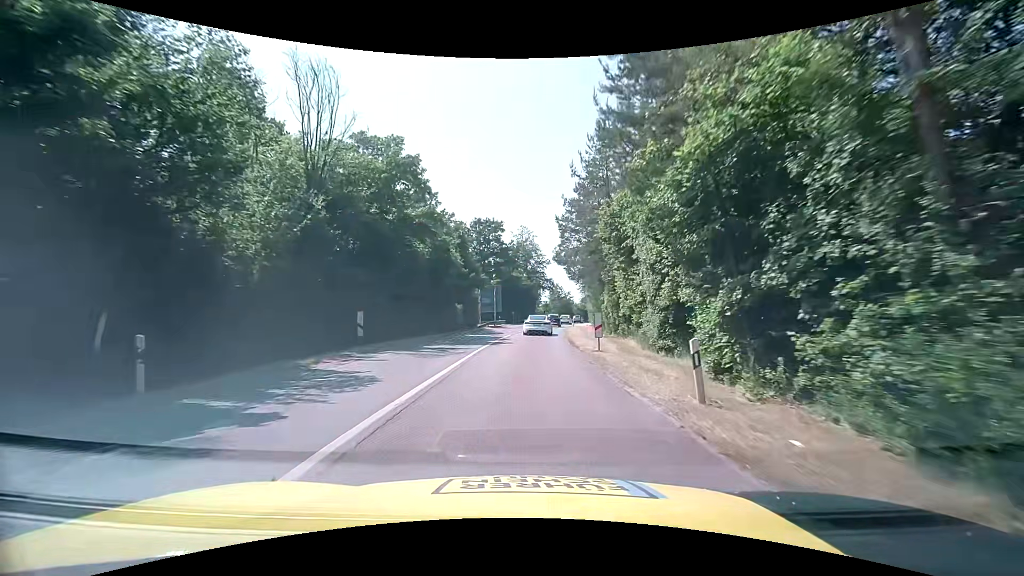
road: tertiary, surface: asphalt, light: Day
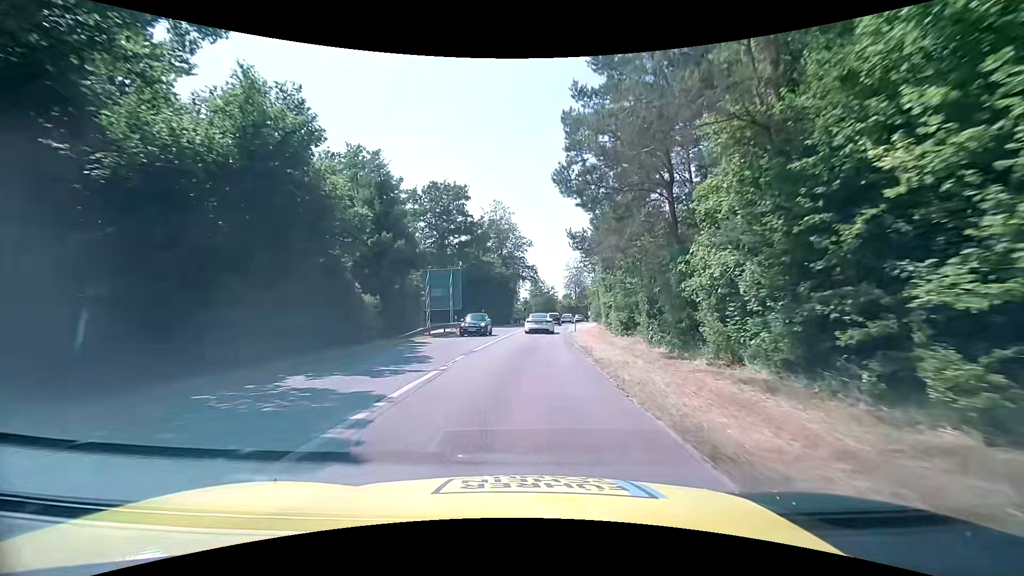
(+0.4, +23.5) m; +2°
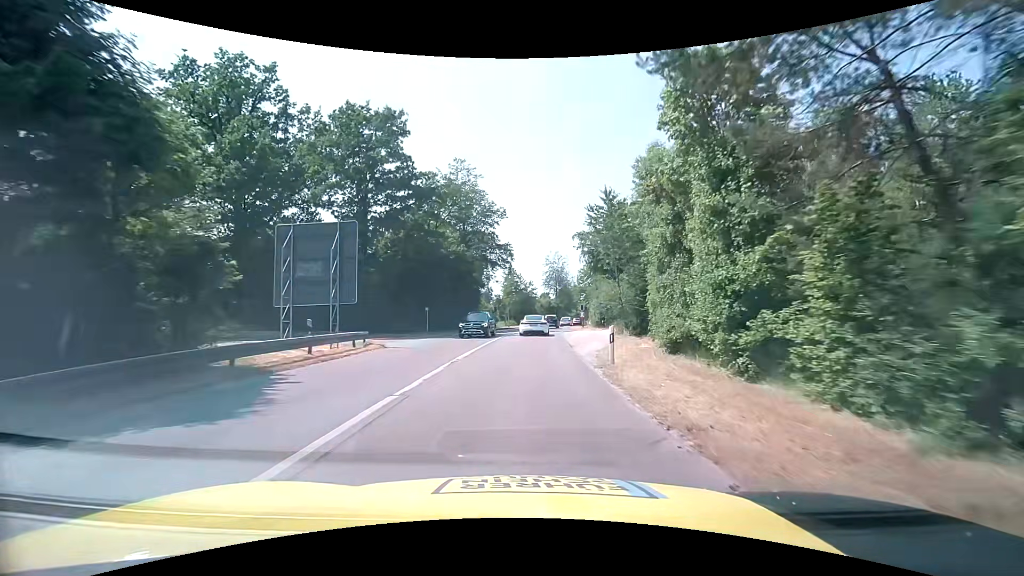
(+0.6, +22.7) m; +3°
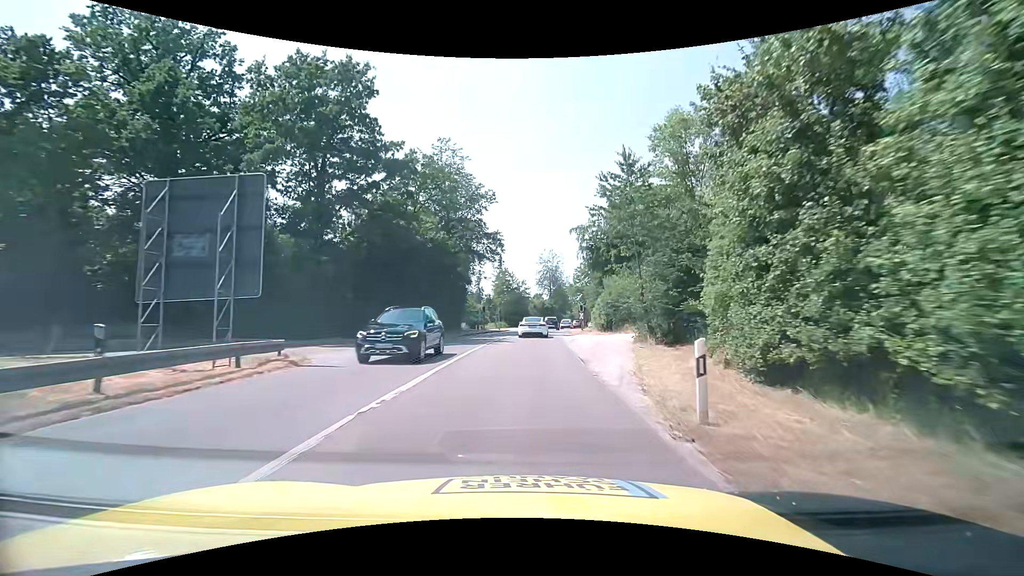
(0.0, +7.4) m; +1°
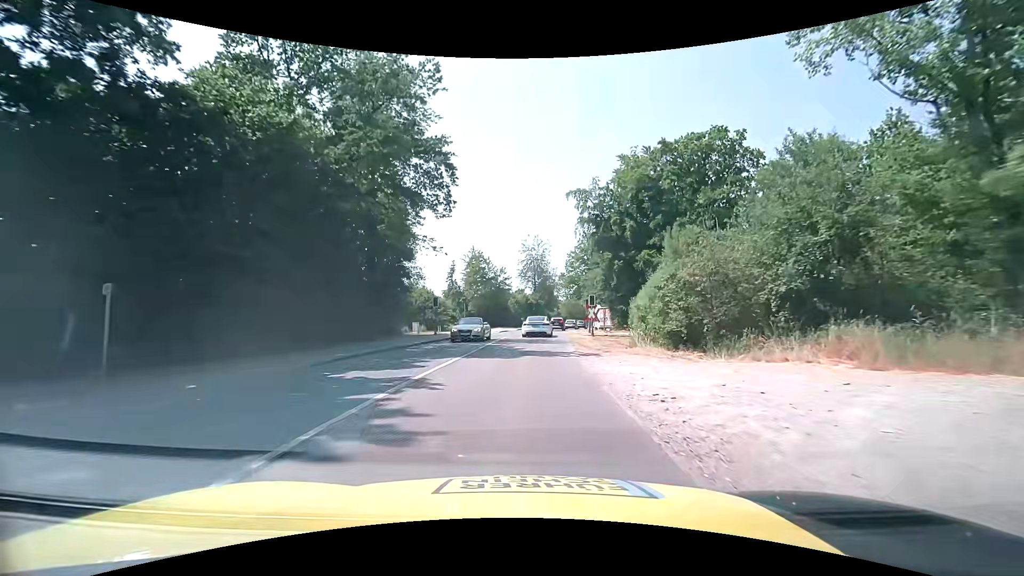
(+0.6, +21.7) m; +3°
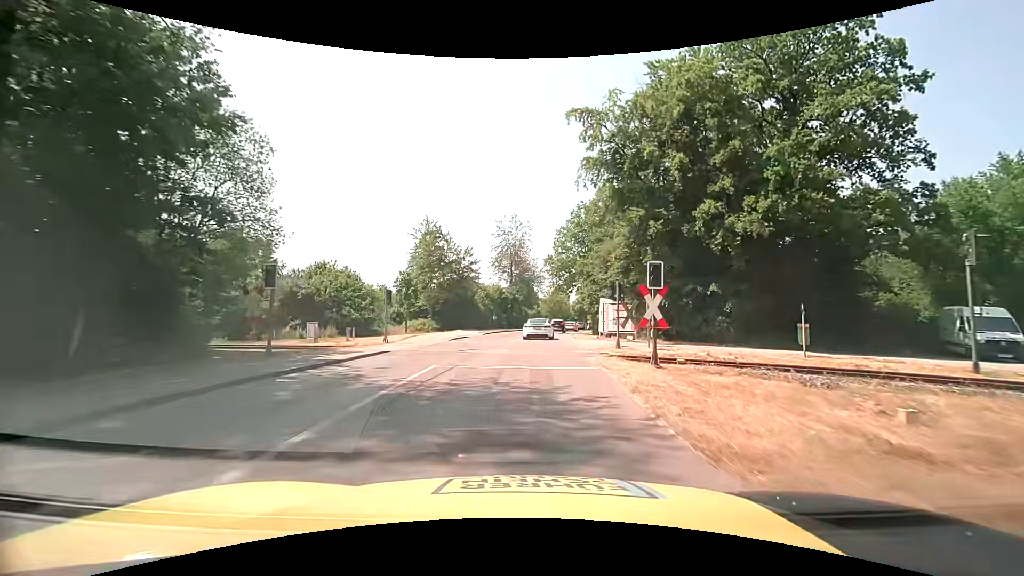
(+0.4, +21.3) m; +2°
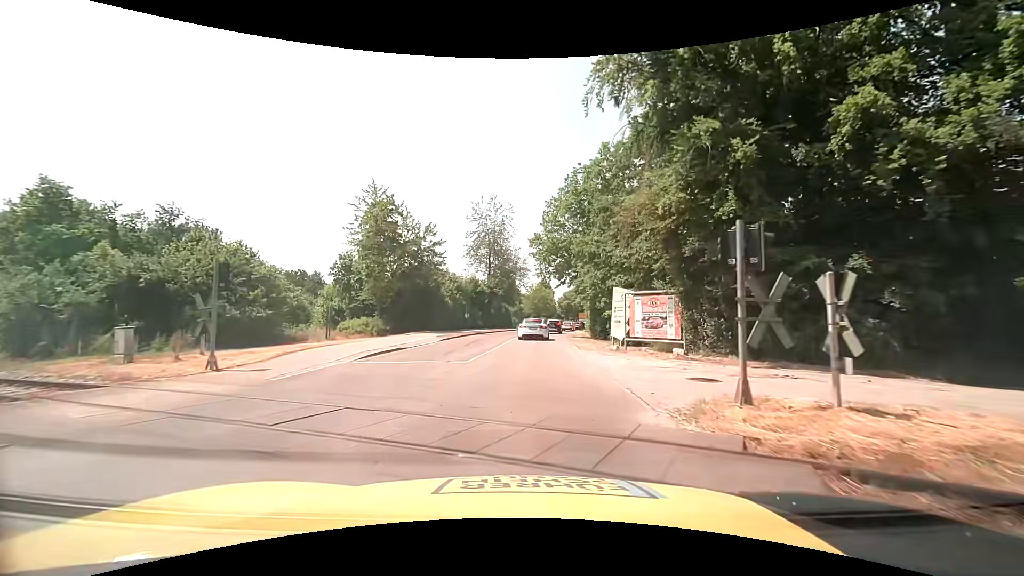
(+0.3, +13.7) m; +2°
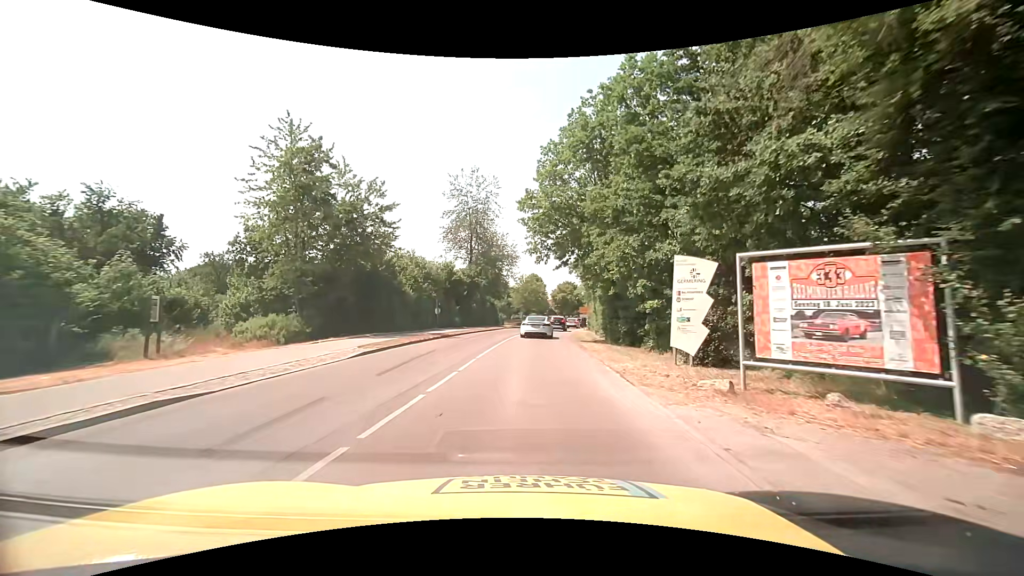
(+0.2, +13.3) m; +1°
(0, +10) (0, +20) (0, +30) (+1, +40) (+3, +50) (+4, +60) (+5, +70) (+7, +79) (+9, +89) (+12, +99) m
